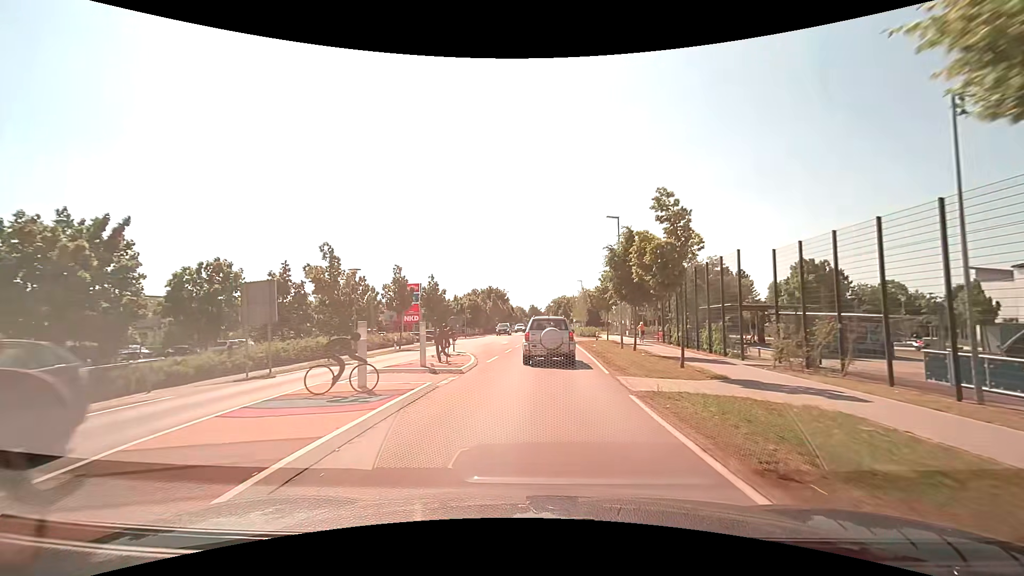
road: tertiary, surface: asphalt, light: Day
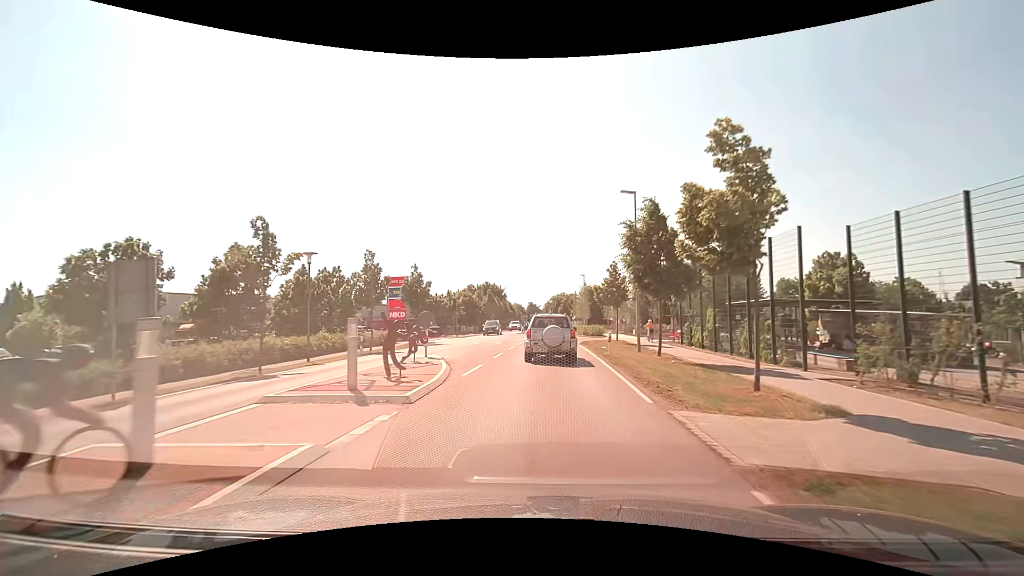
(0.0, +5.6) m; 0°
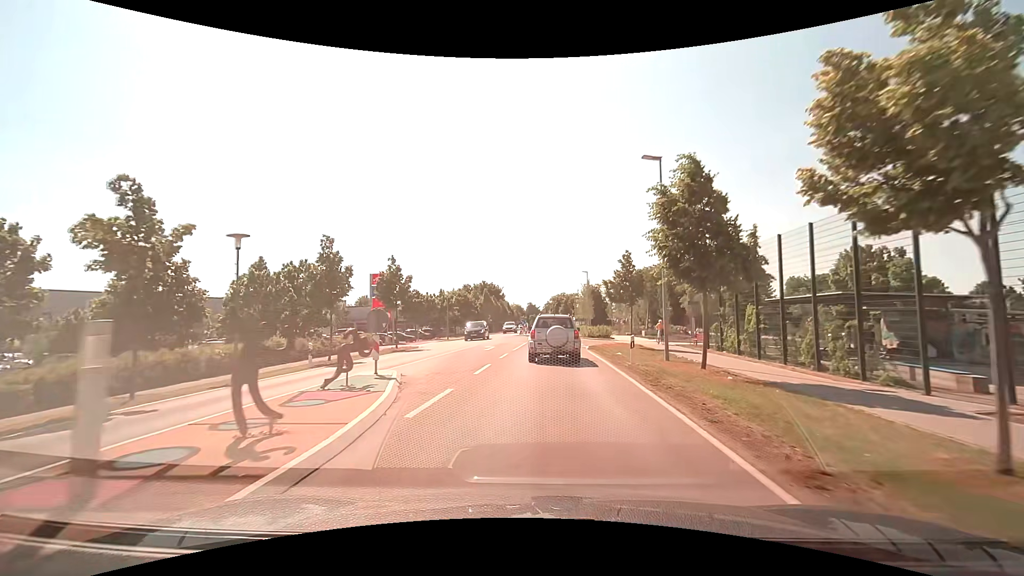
(0.0, +5.5) m; 0°
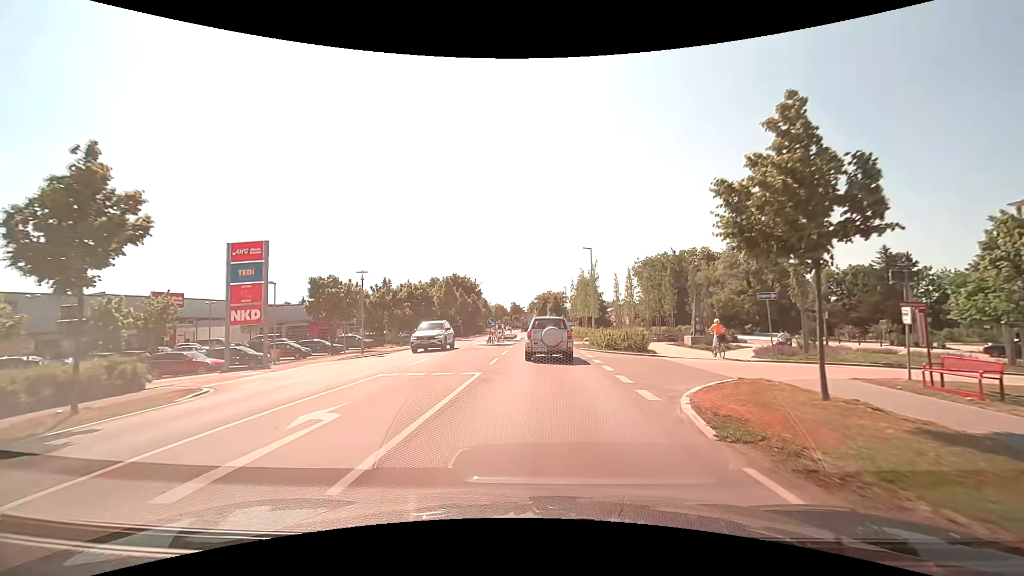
(+0.2, +21.2) m; +1°
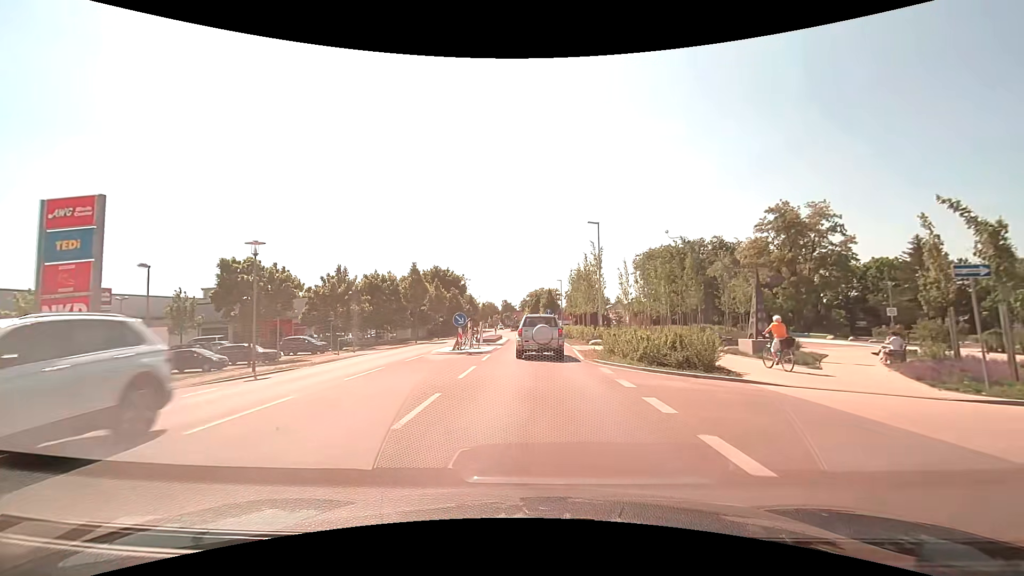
(+0.1, +10.7) m; +1°
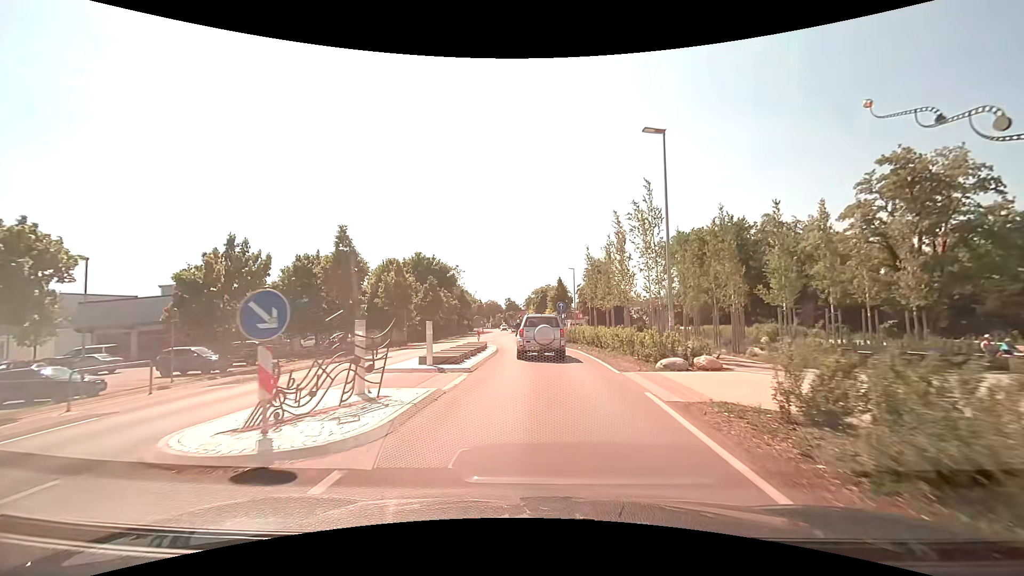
(+0.1, +16.3) m; 0°
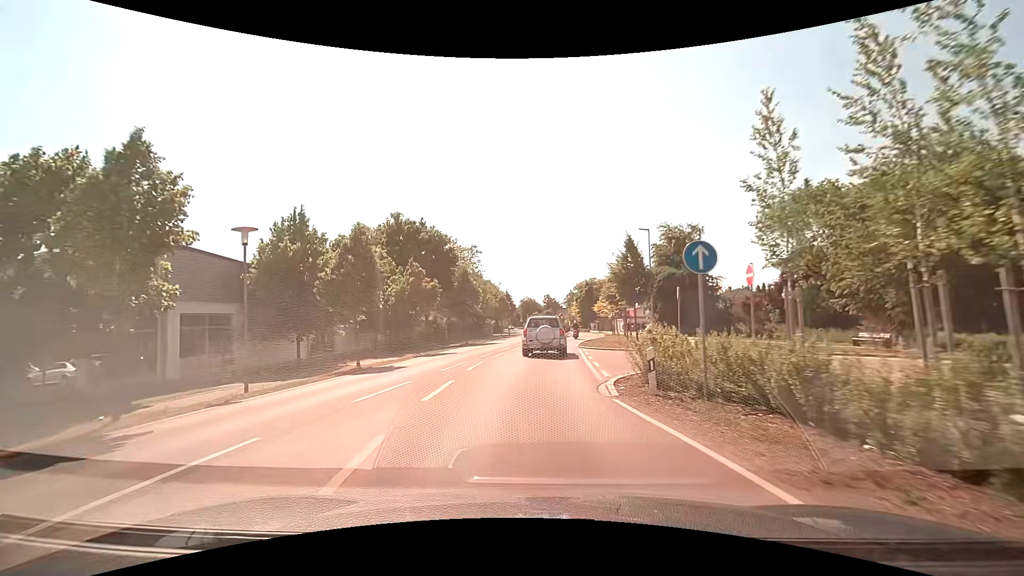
(-0.2, +25.7) m; -4°
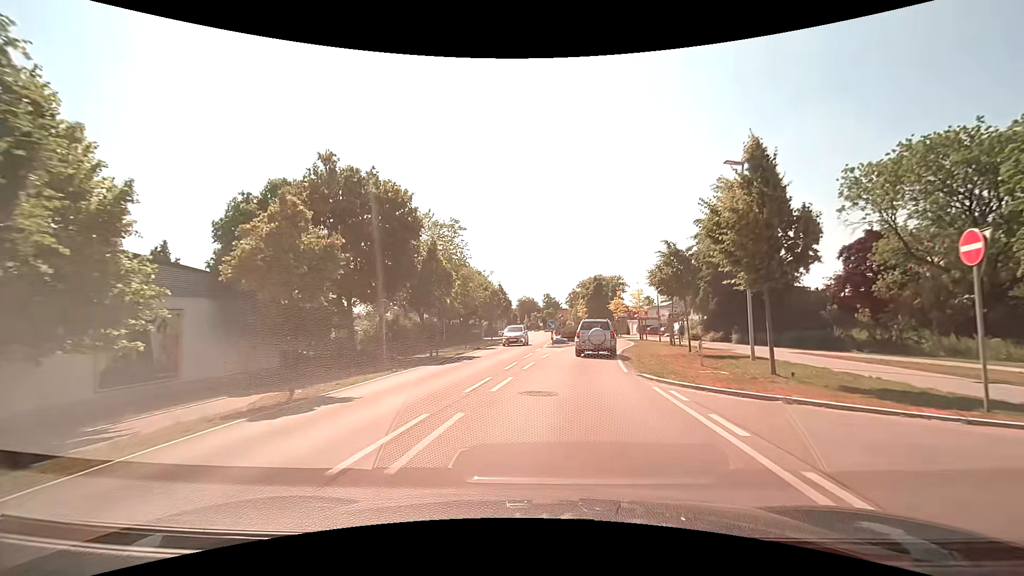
(-0.5, +15.6) m; 0°
(0, +10) (+1, +20) (+3, +30) (+5, +40) (+6, +50) (+6, +60) (+6, +70) (+5, +79) (+4, +89) (+3, +99) m
